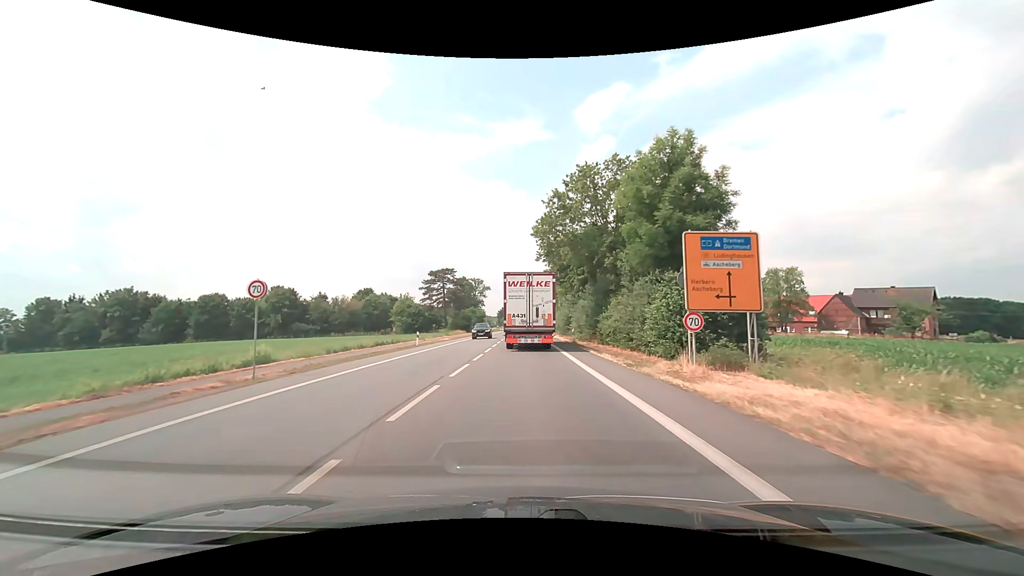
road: primary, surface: asphalt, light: Day
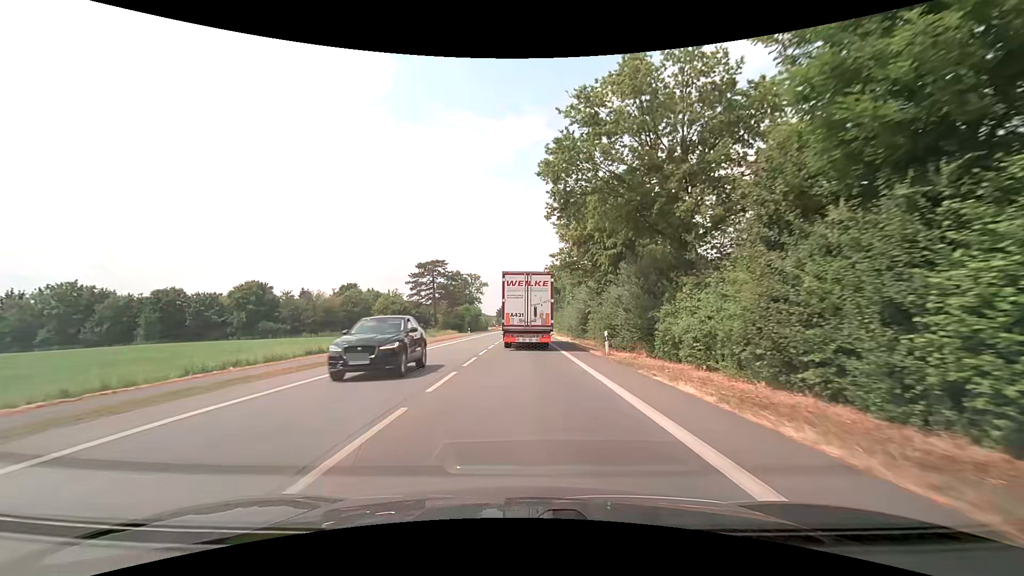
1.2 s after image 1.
(0.0, +15.1) m; 0°
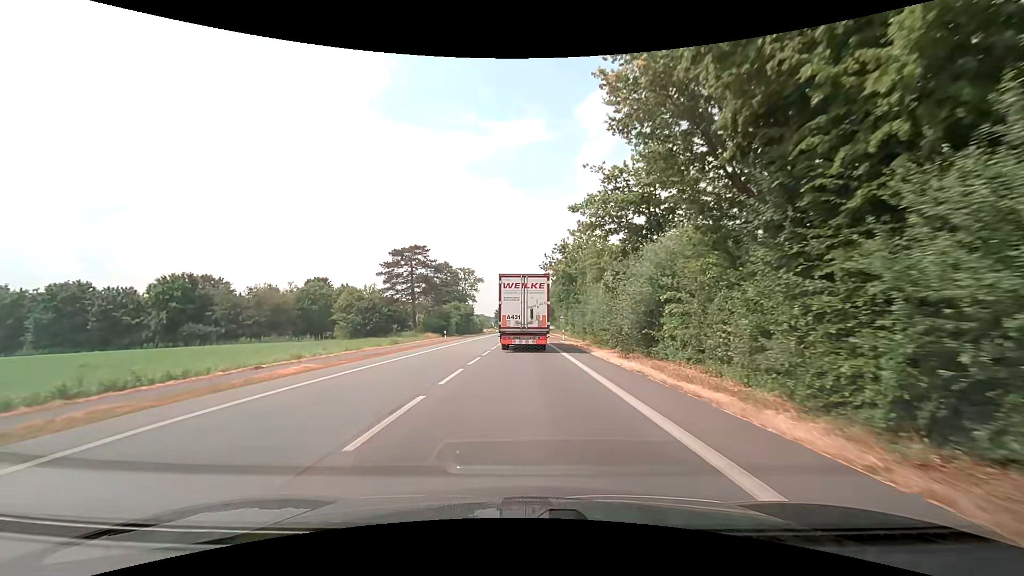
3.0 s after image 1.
(-0.1, +22.7) m; -1°
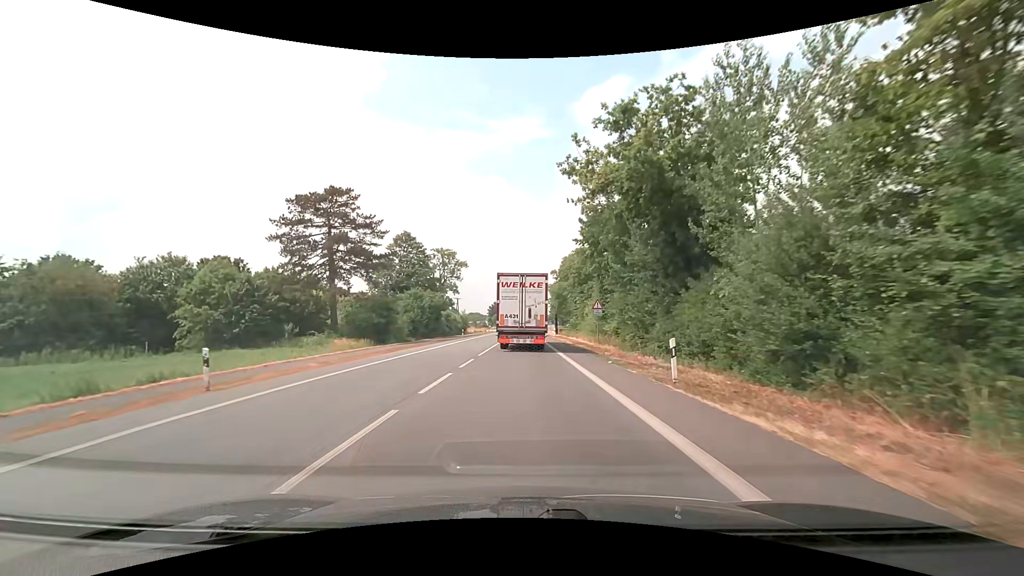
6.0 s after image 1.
(+0.4, +37.9) m; +1°
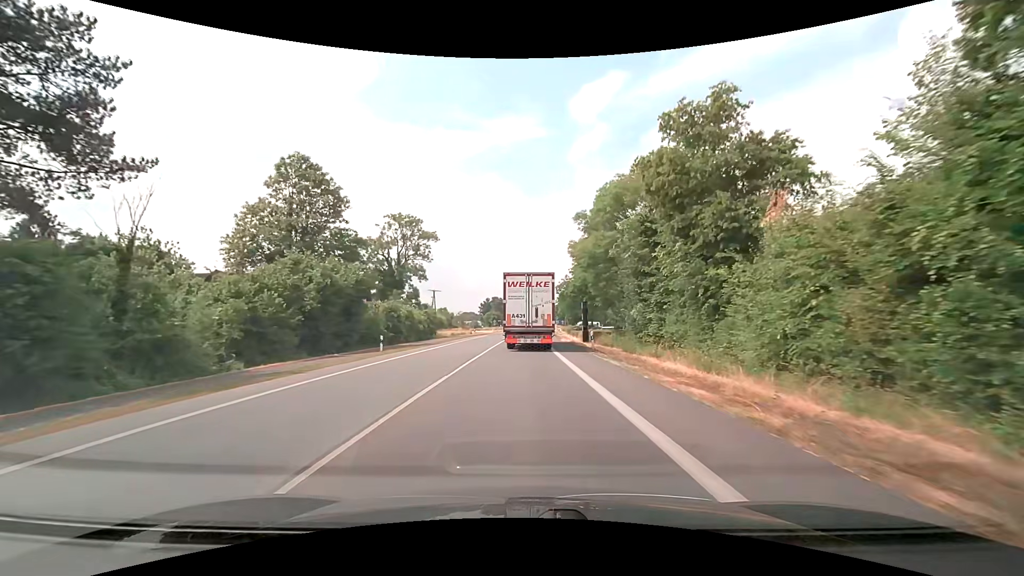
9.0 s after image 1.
(+0.1, +38.0) m; 0°
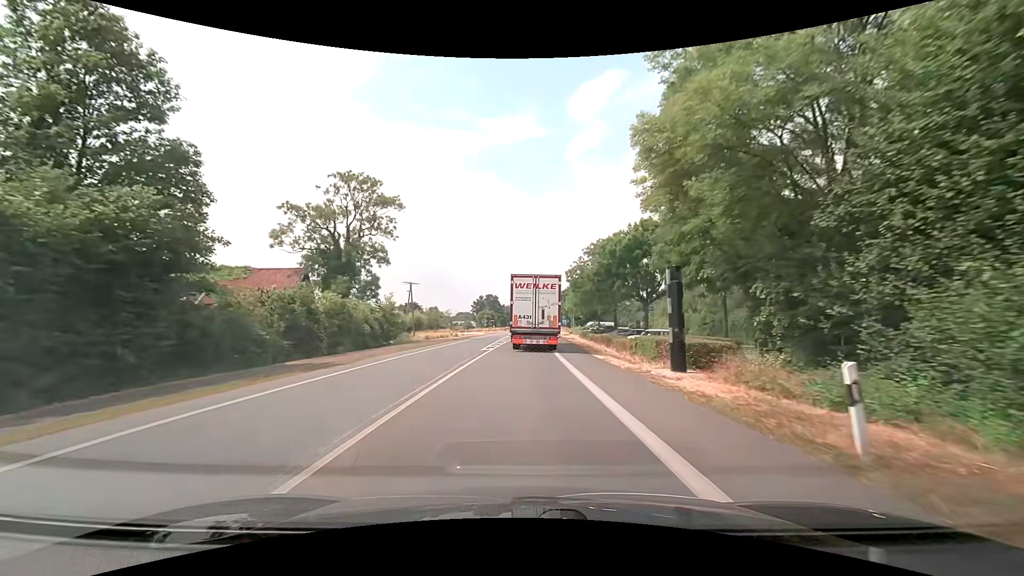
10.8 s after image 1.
(0.0, +22.9) m; 0°
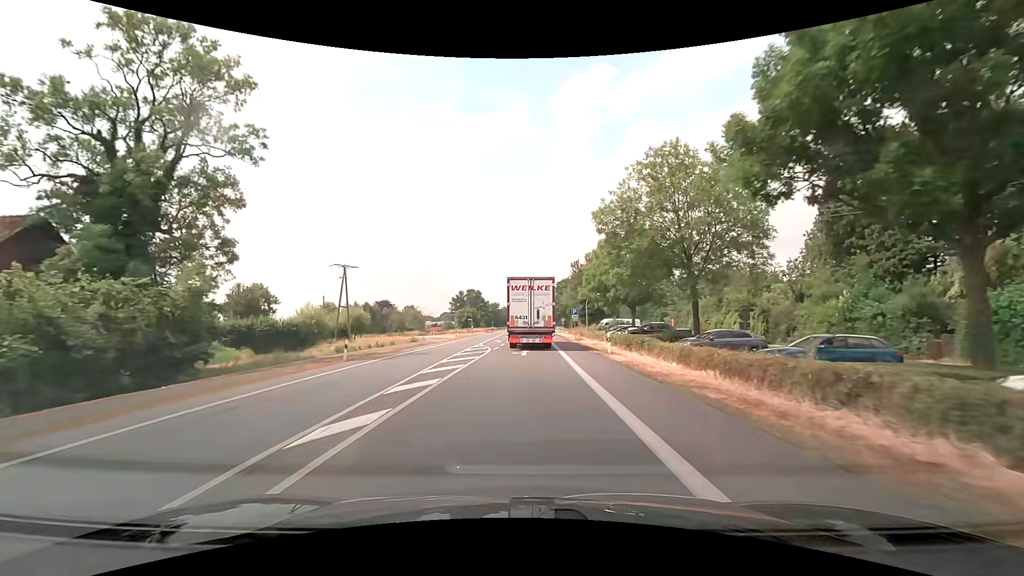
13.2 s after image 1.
(+0.5, +31.0) m; +1°
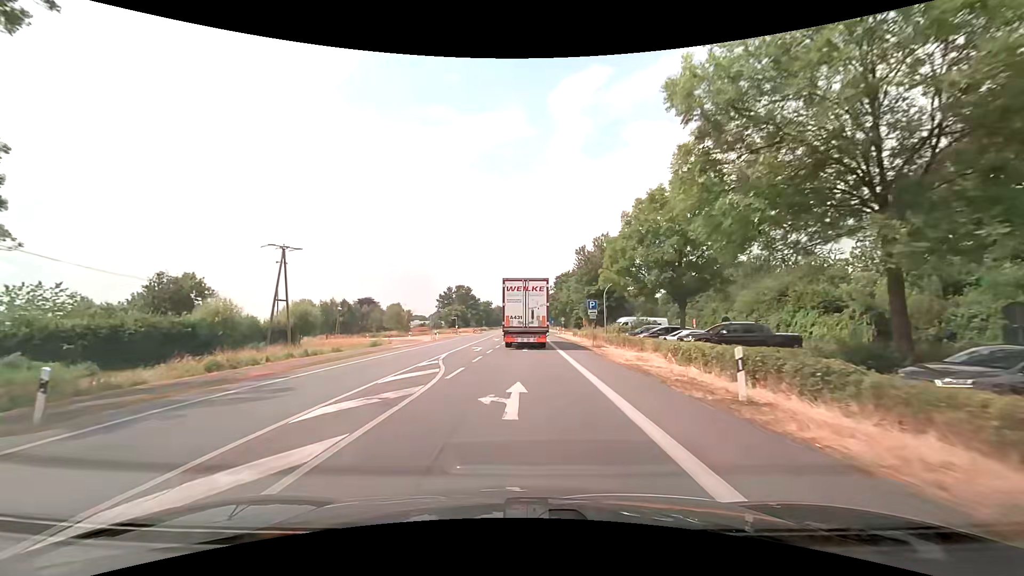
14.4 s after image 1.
(+0.1, +16.0) m; +1°
(0, +10) (0, +20) (0, +30) (0, +40) (0, +50) (0, +60) (0, +70) (+1, +80) (+1, +90) (+1, +100) m
